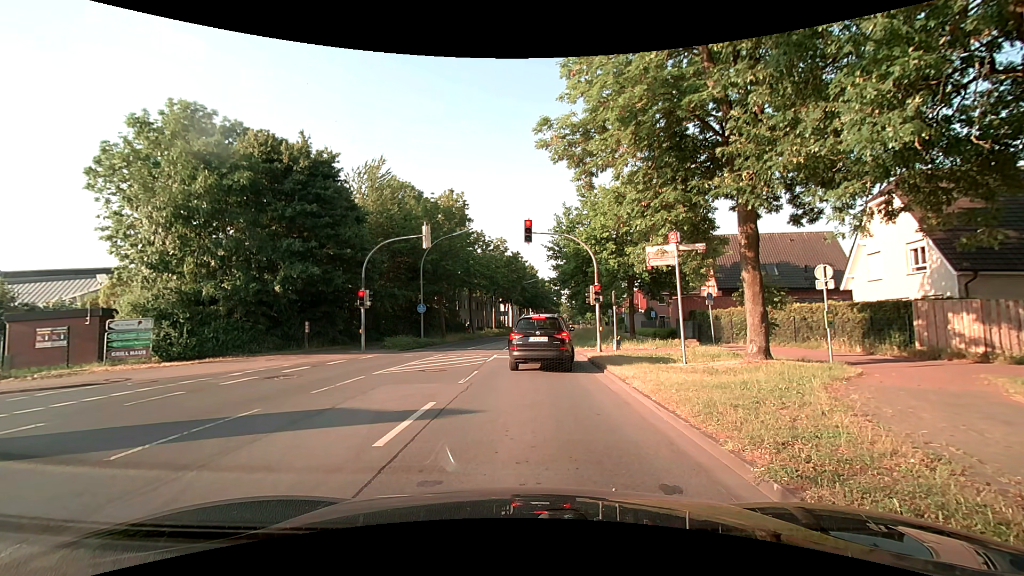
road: secondary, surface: asphalt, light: Day
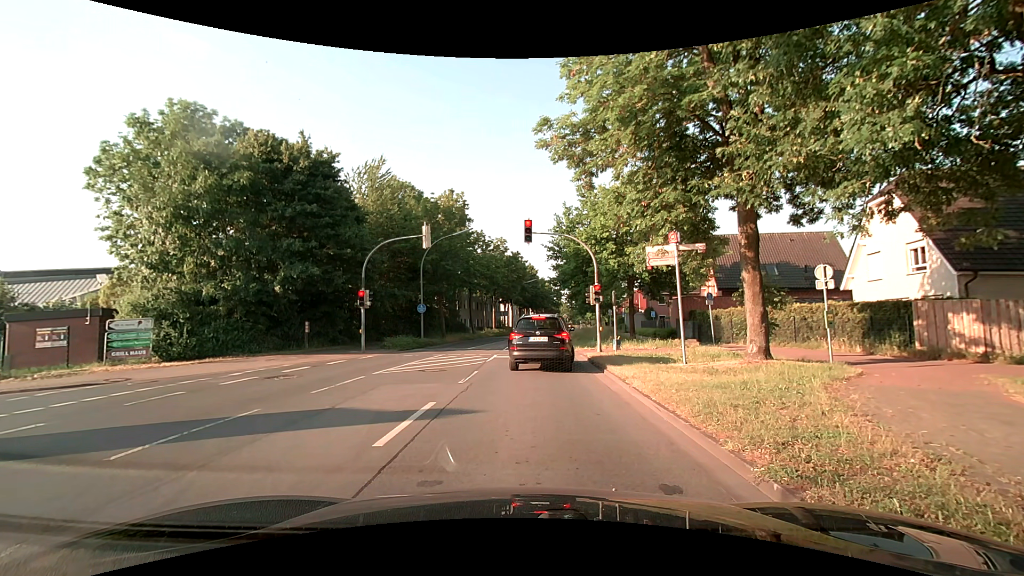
(0.0, 0.0) m; 0°
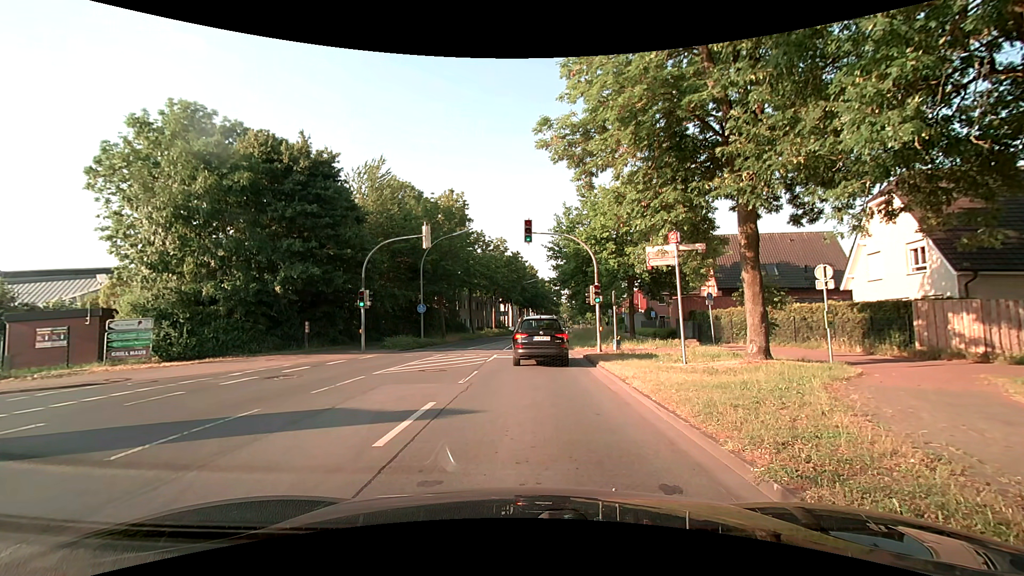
(0.0, 0.0) m; 0°
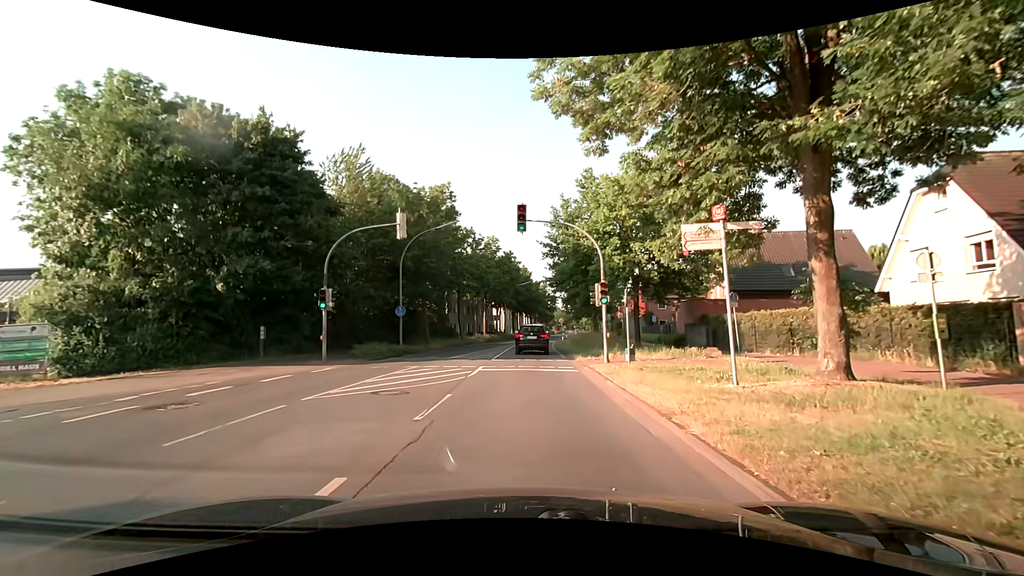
(0.0, +4.3) m; -1°
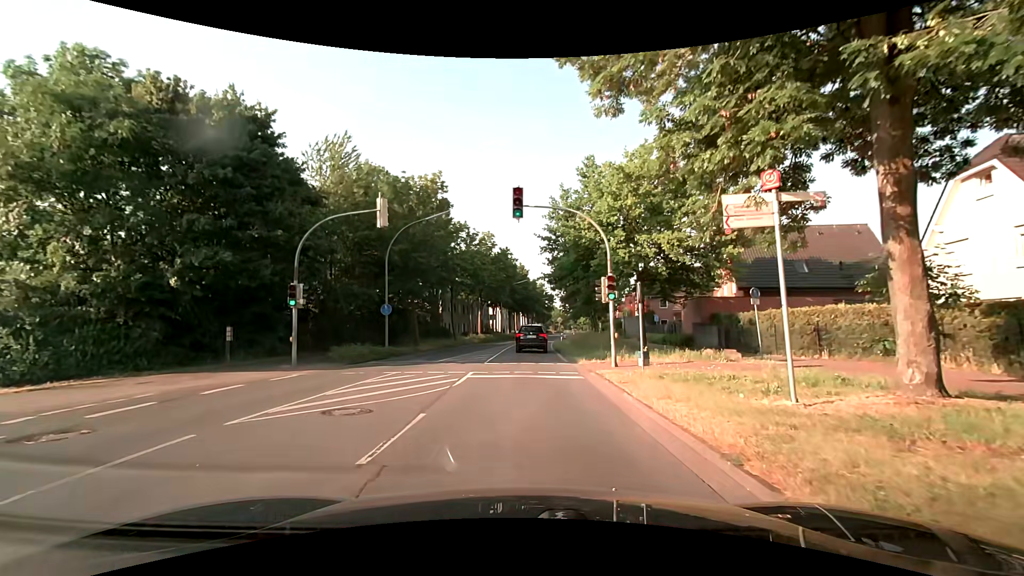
(0.0, +2.6) m; +1°
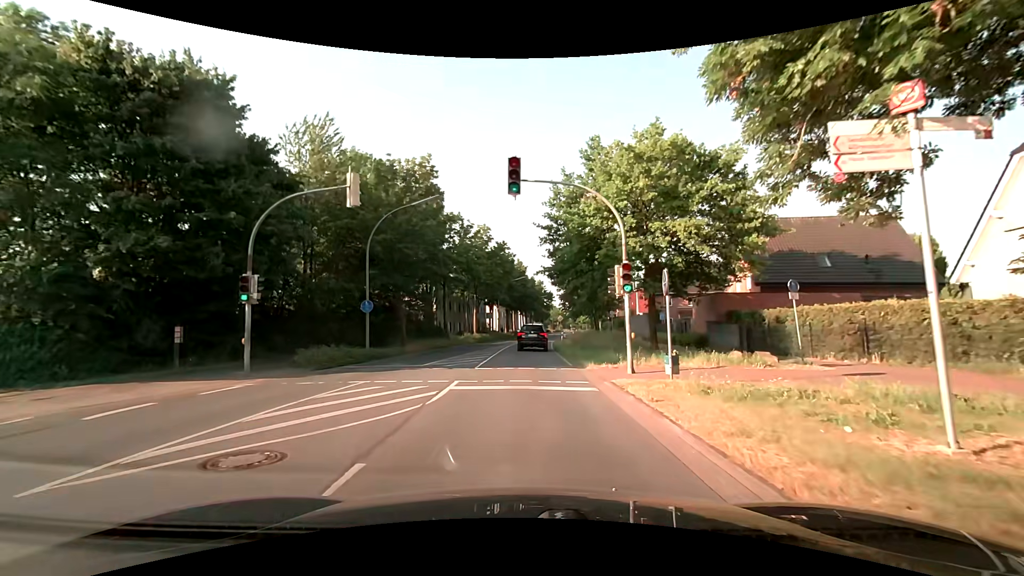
(0.0, +3.2) m; +1°
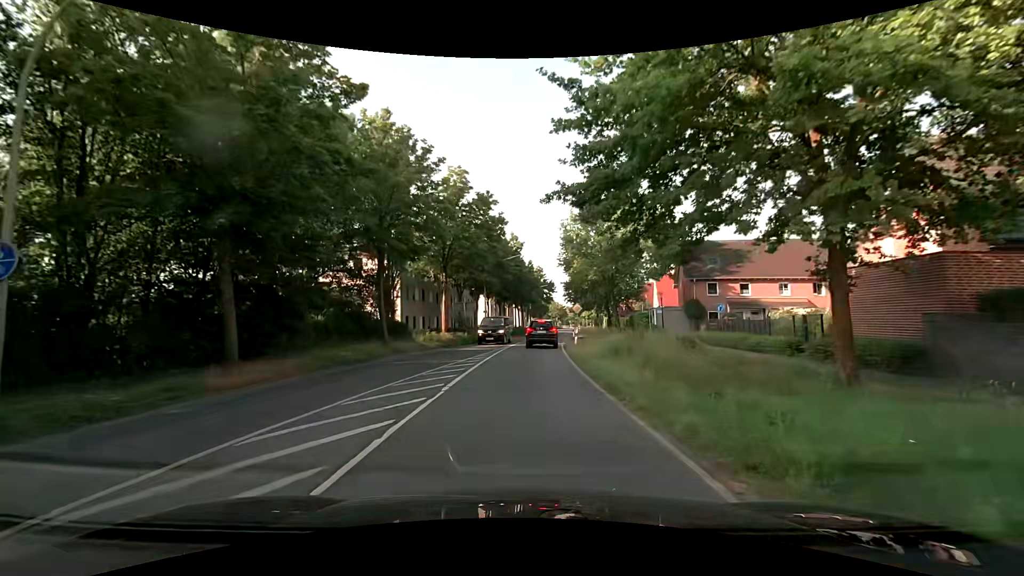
(-0.1, +17.5) m; 0°
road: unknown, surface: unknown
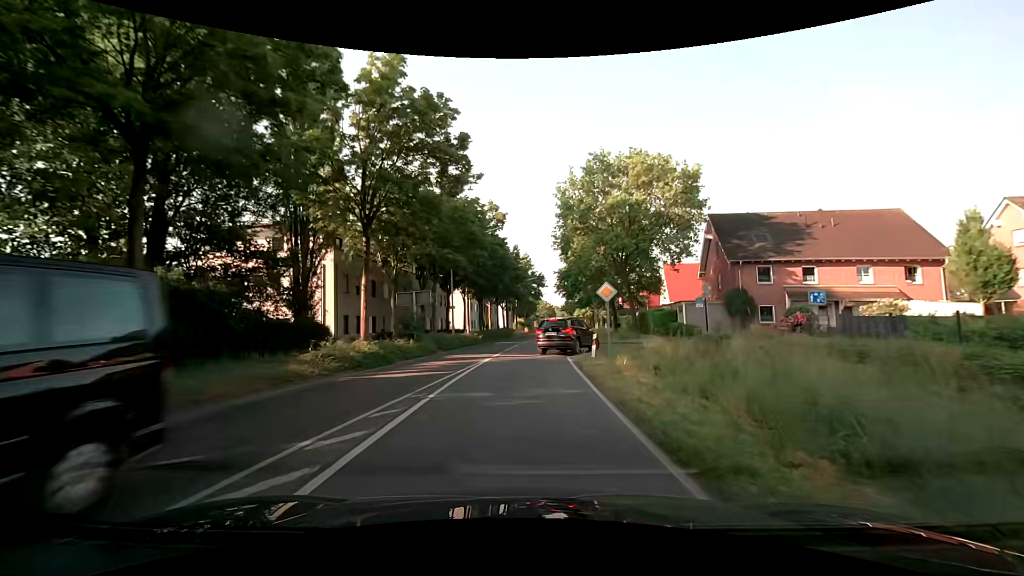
(+0.1, +14.0) m; +1°
